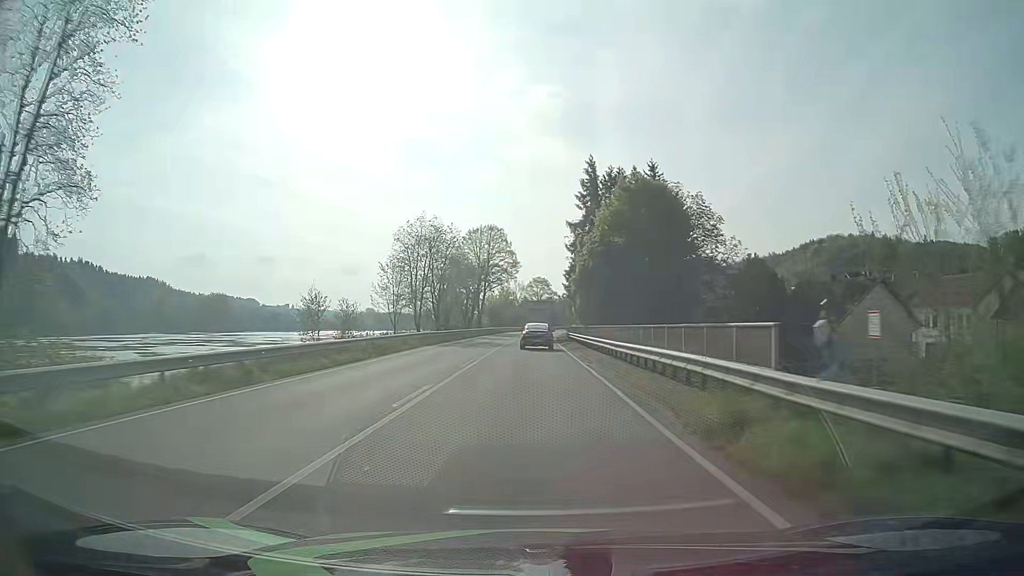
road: primary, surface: asphalt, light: Day
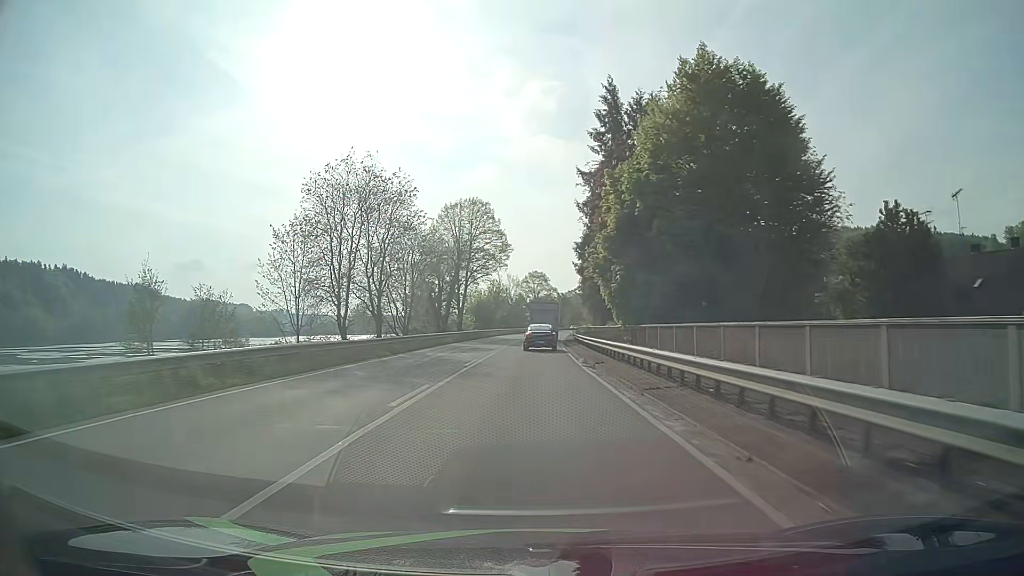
(+0.1, +24.1) m; +1°
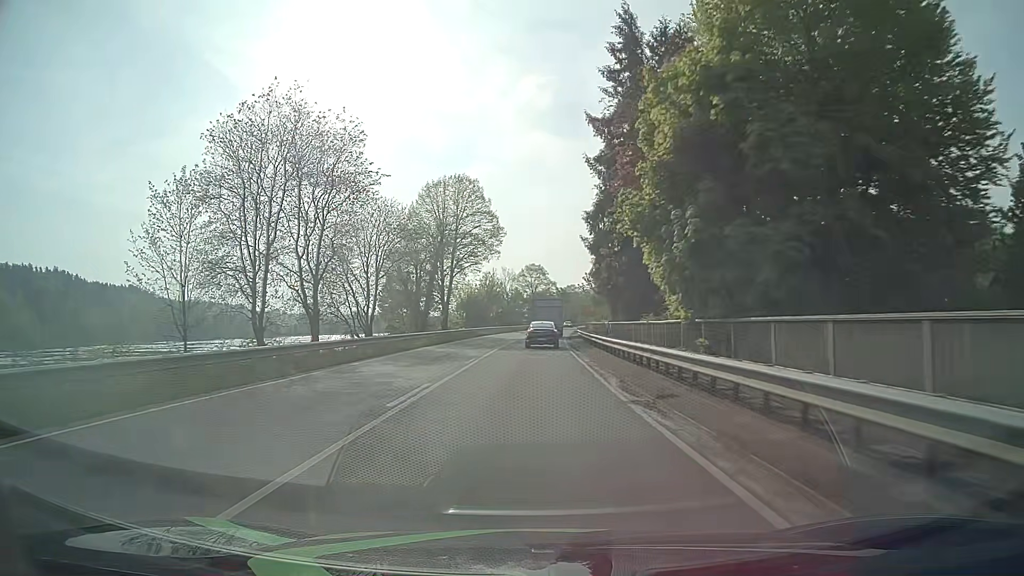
(0.0, +12.0) m; 0°
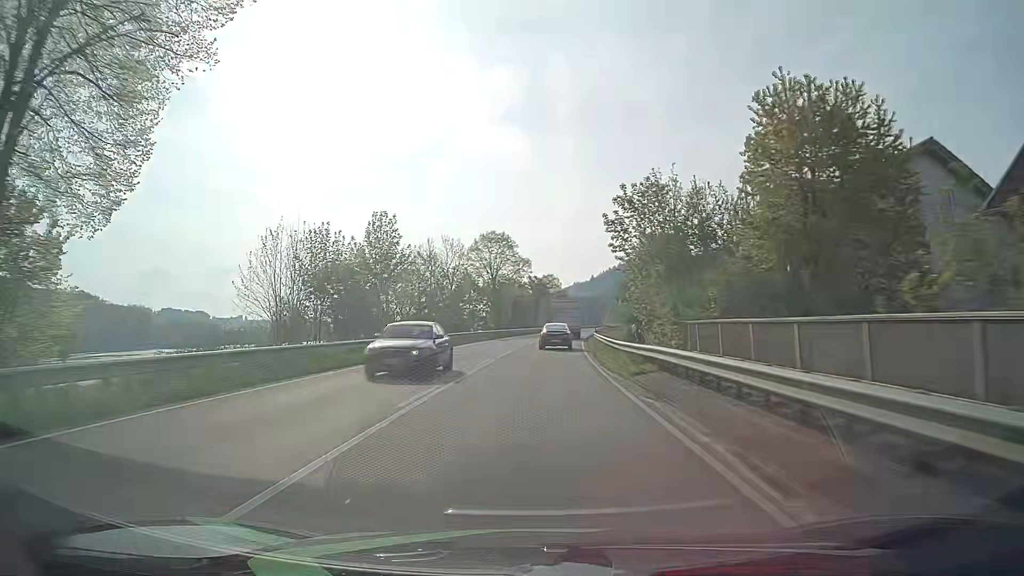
(+0.8, +60.1) m; +3°
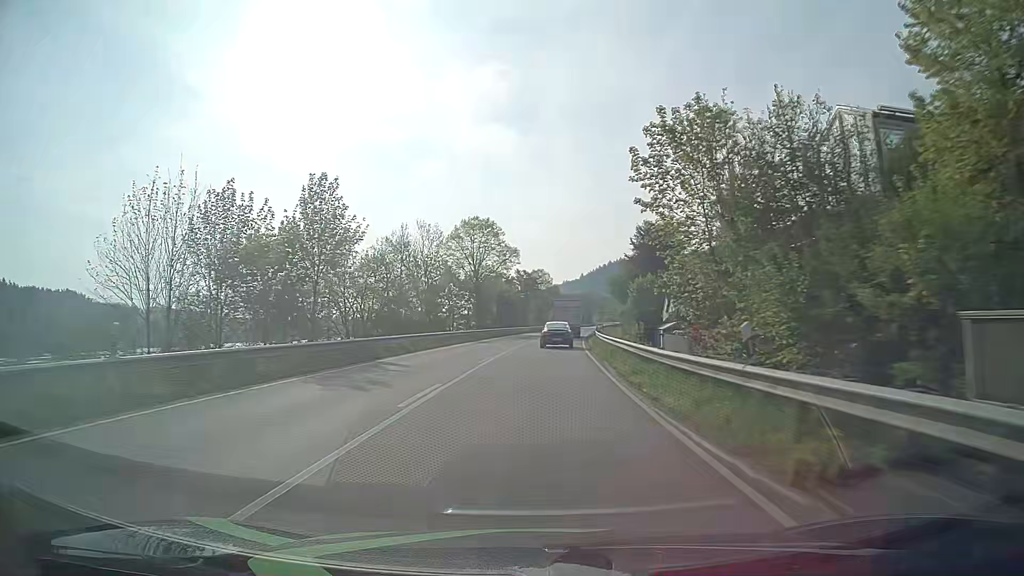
(0.0, +12.0) m; 0°
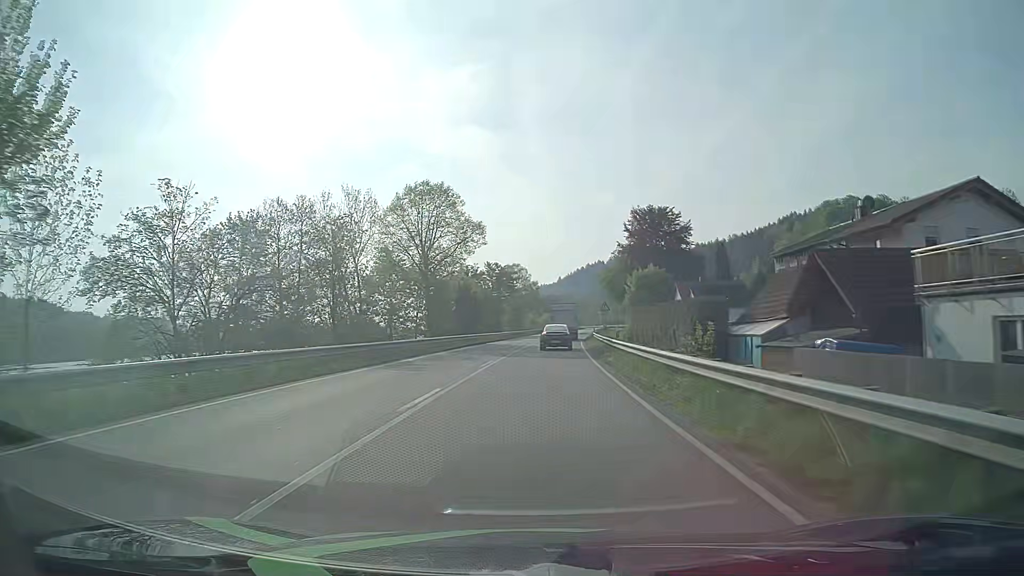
(+0.5, +24.1) m; +3°
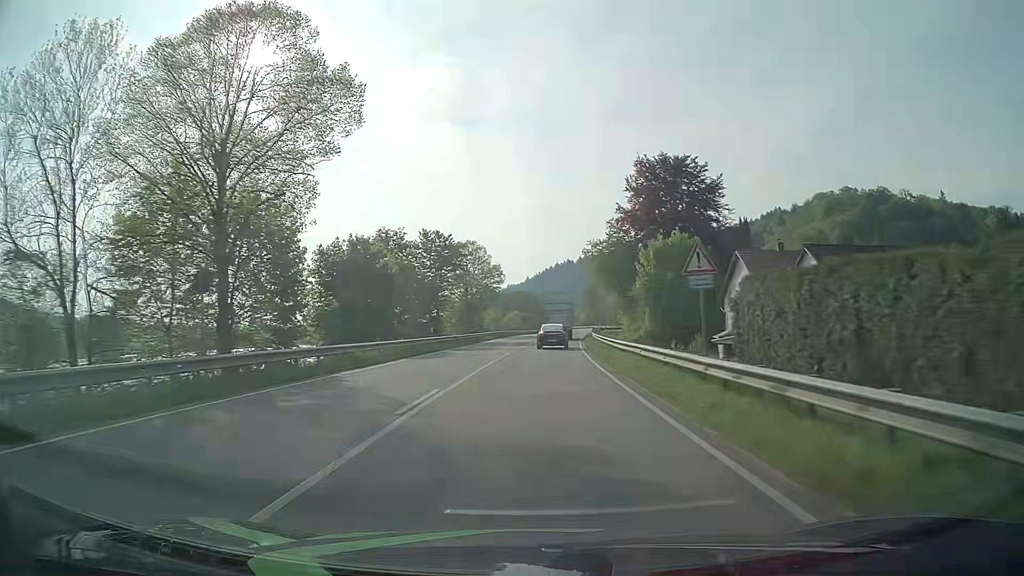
(+0.7, +36.6) m; +2°
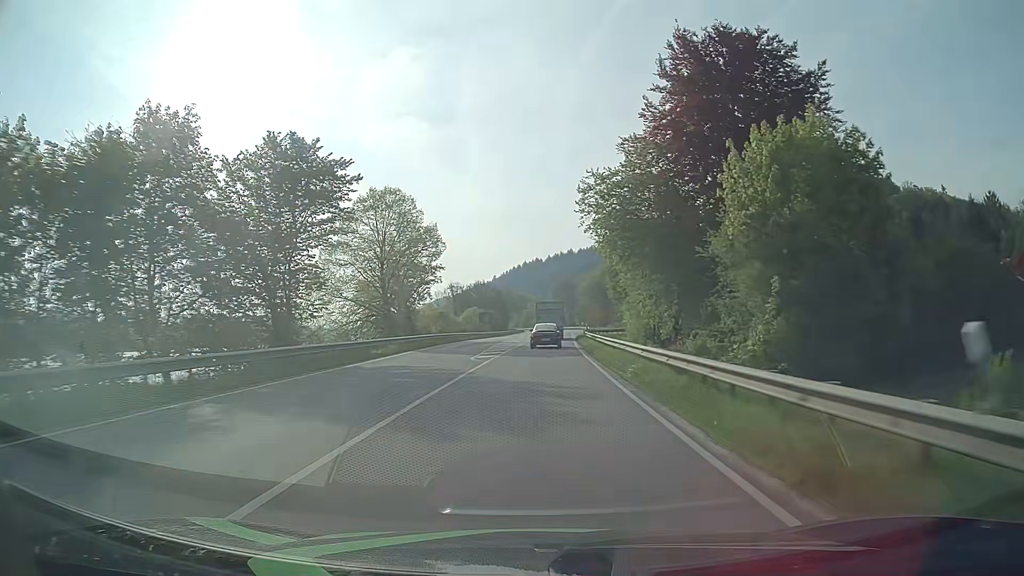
(+1.0, +37.3) m; +3°
(0, +10) (0, +20) (0, +30) (+1, +40) (+1, +50) (+2, +60) (+2, +70) (+2, +80) (+3, +90) (+3, +100) m
